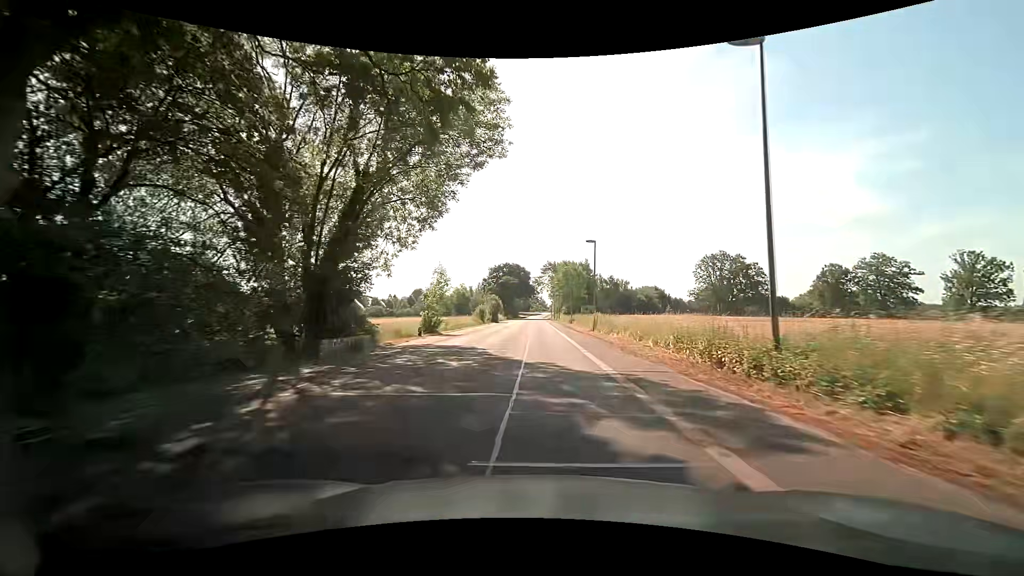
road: tertiary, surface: asphalt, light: Day
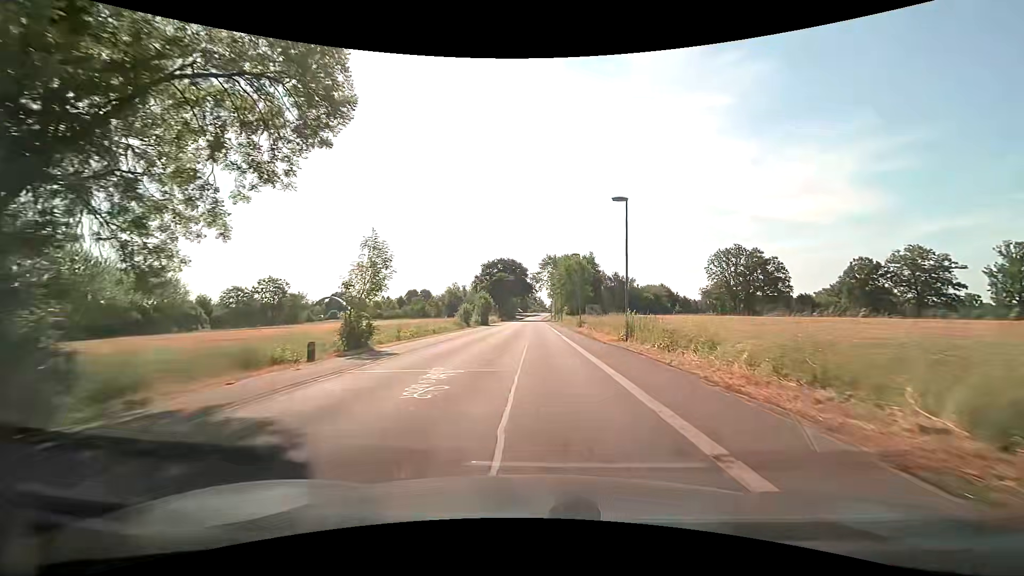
(0.0, +14.9) m; -1°
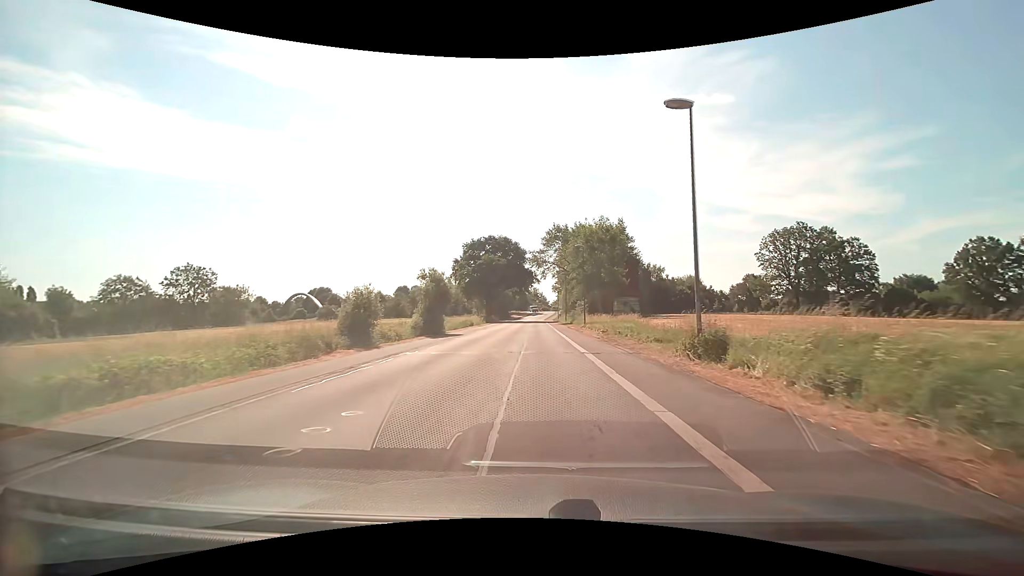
(+0.4, +36.4) m; 0°
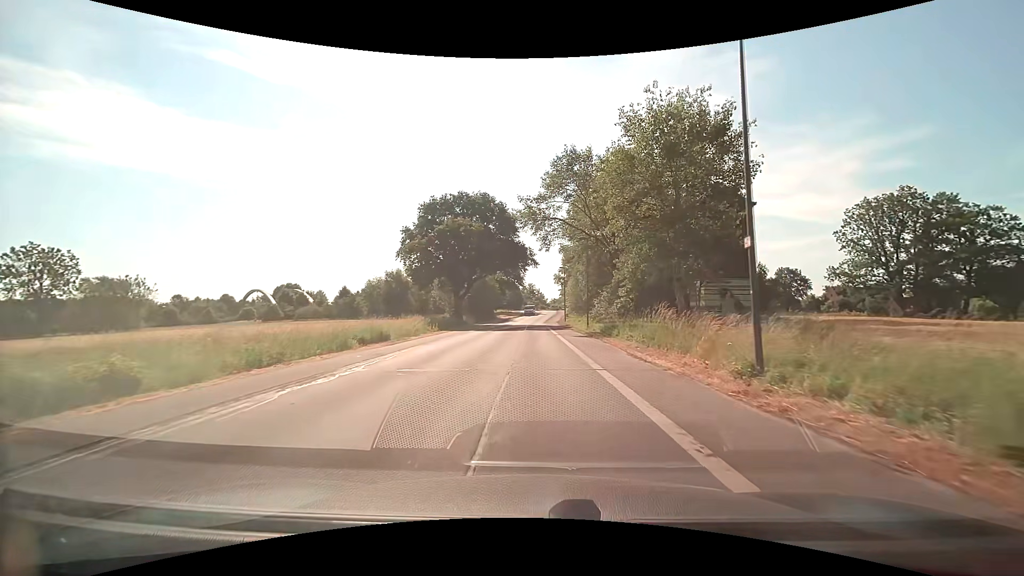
(+0.2, +35.3) m; 0°
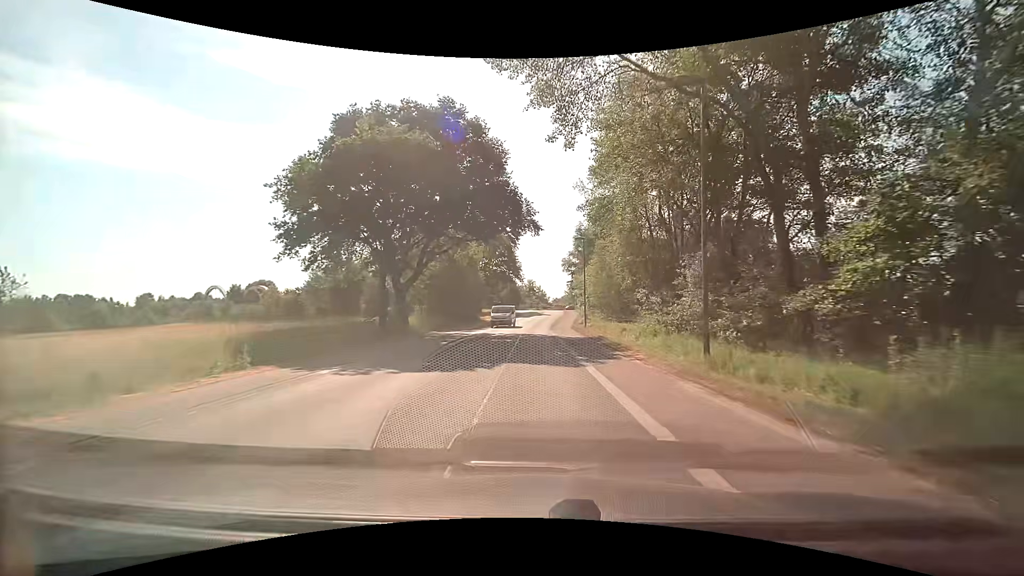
(+0.1, +27.5) m; 0°
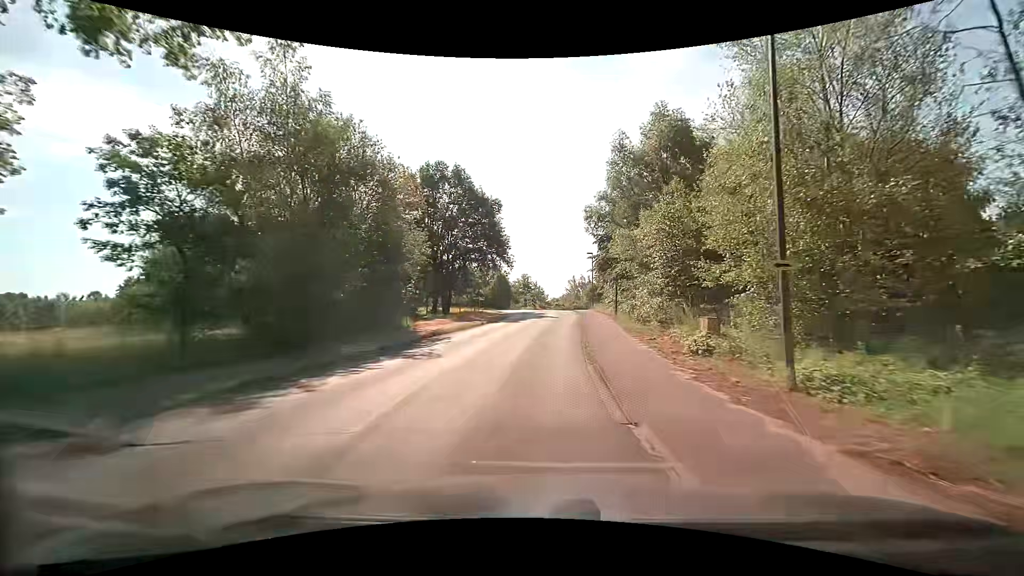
(+0.2, +33.5) m; +2°
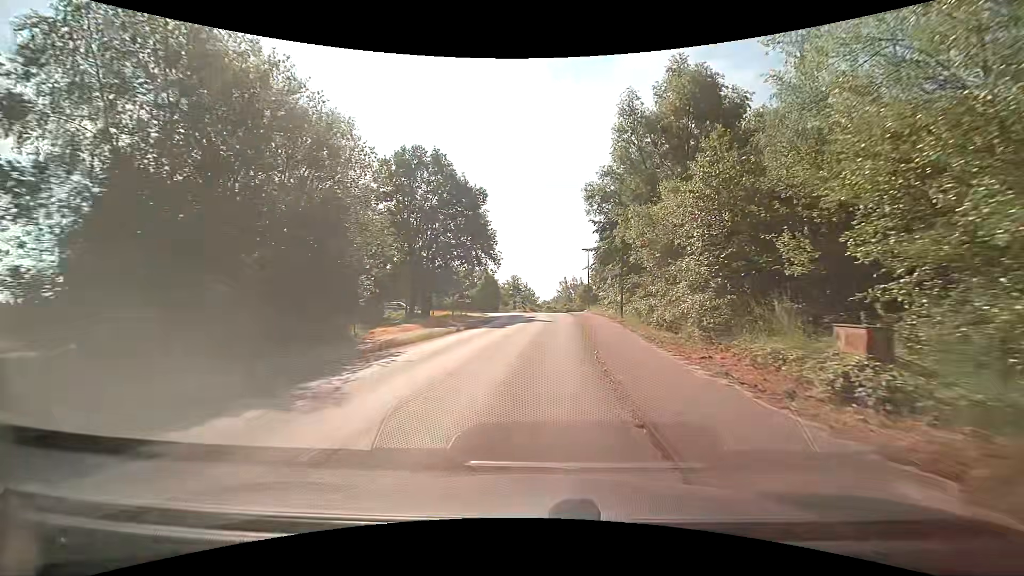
(0.0, +6.6) m; 0°
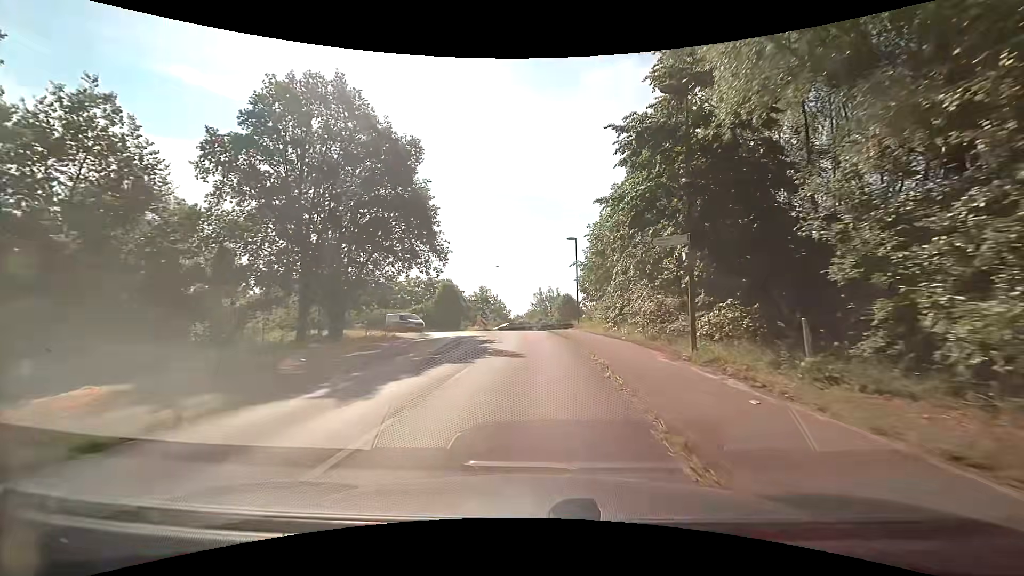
(+0.7, +19.0) m; +4°
(0, +10) (-1, +20) (-1, +30) (-2, +40) (-3, +50) (-7, +59) (-16, +62) (-26, +61) (-36, +61) (-46, +61) m
